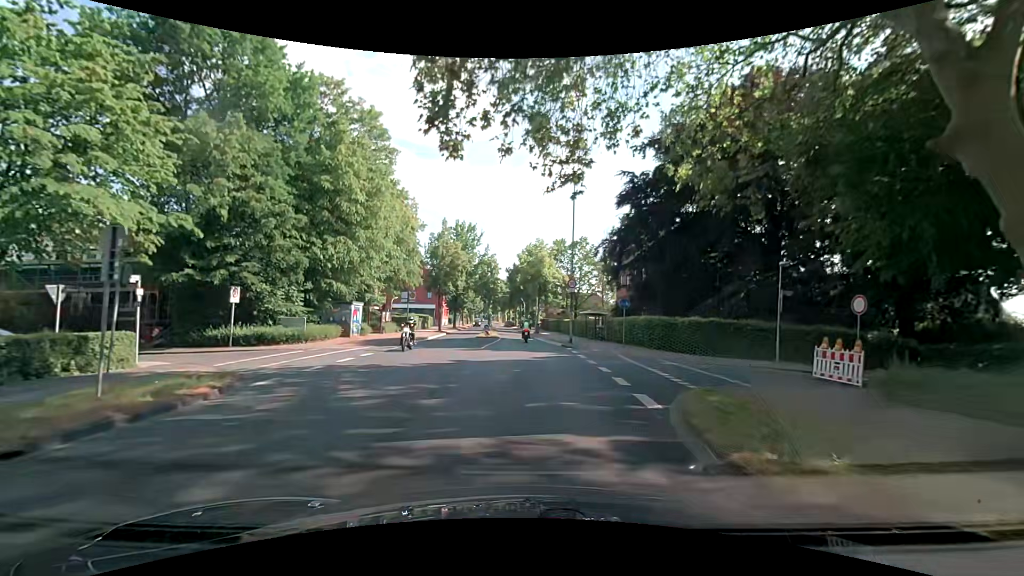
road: tertiary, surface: asphalt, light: Day
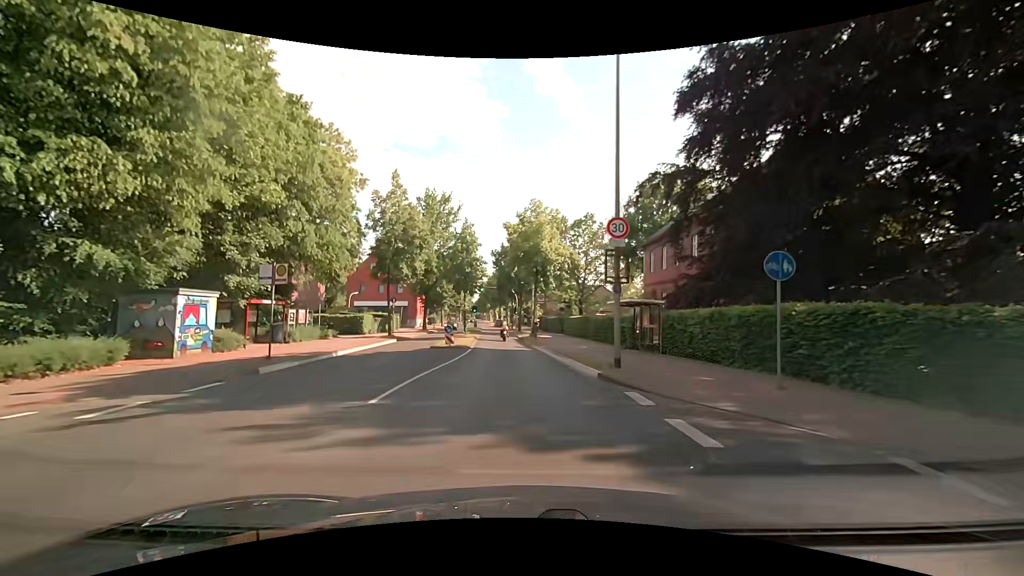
(+0.4, +18.1) m; +1°
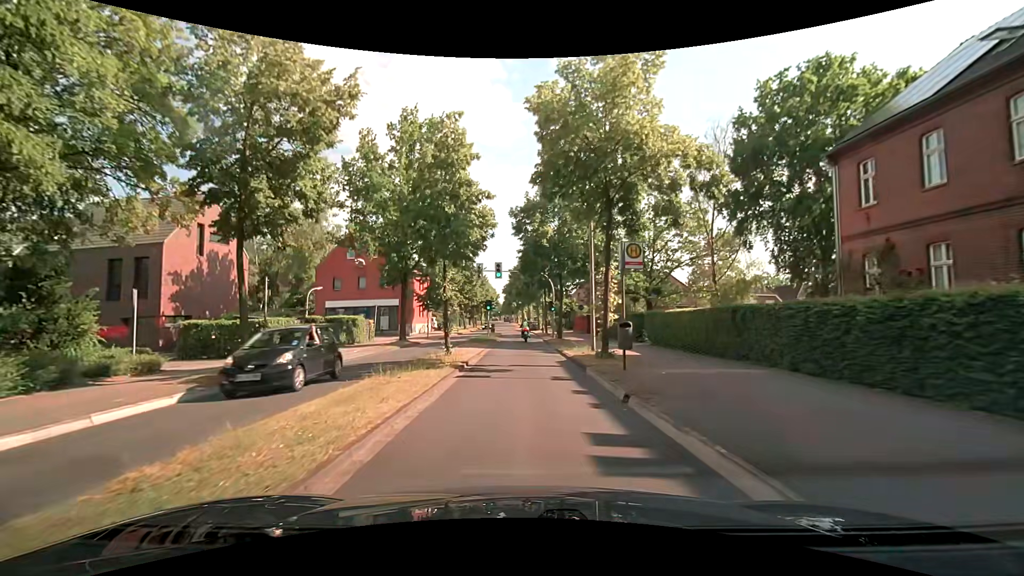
(-0.8, +23.4) m; -3°
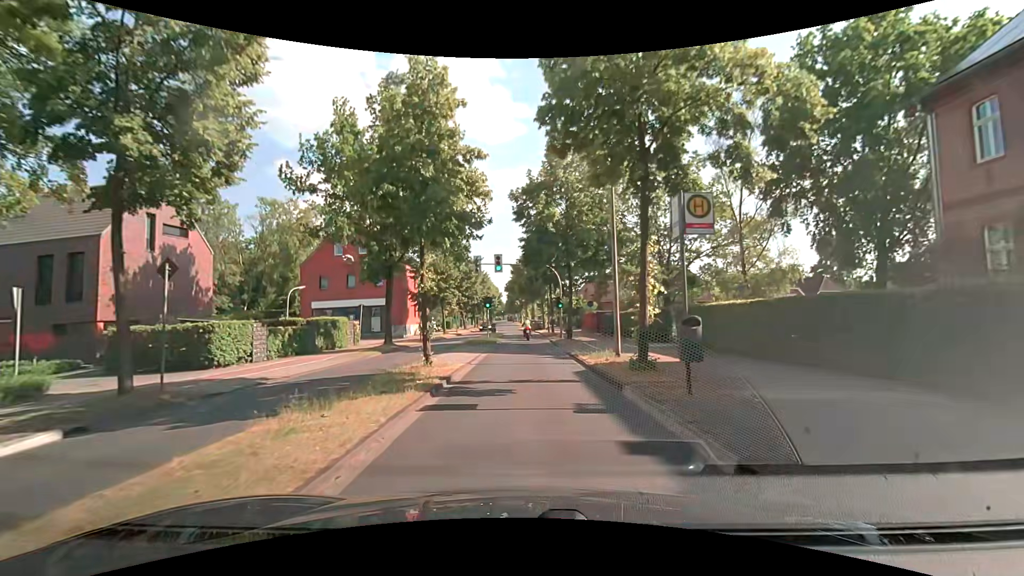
(0.0, +4.7) m; 0°
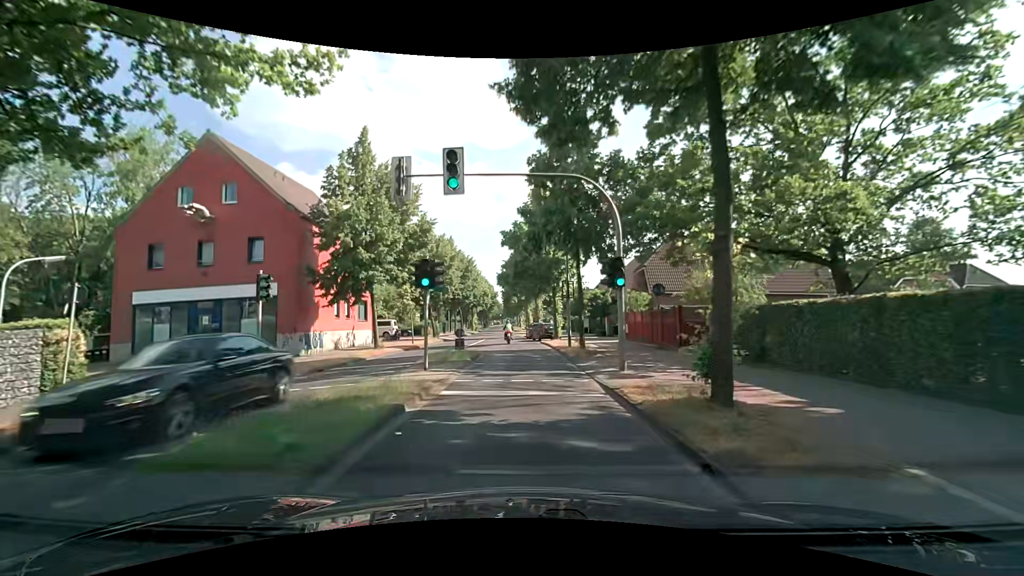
(-0.1, +23.9) m; 0°
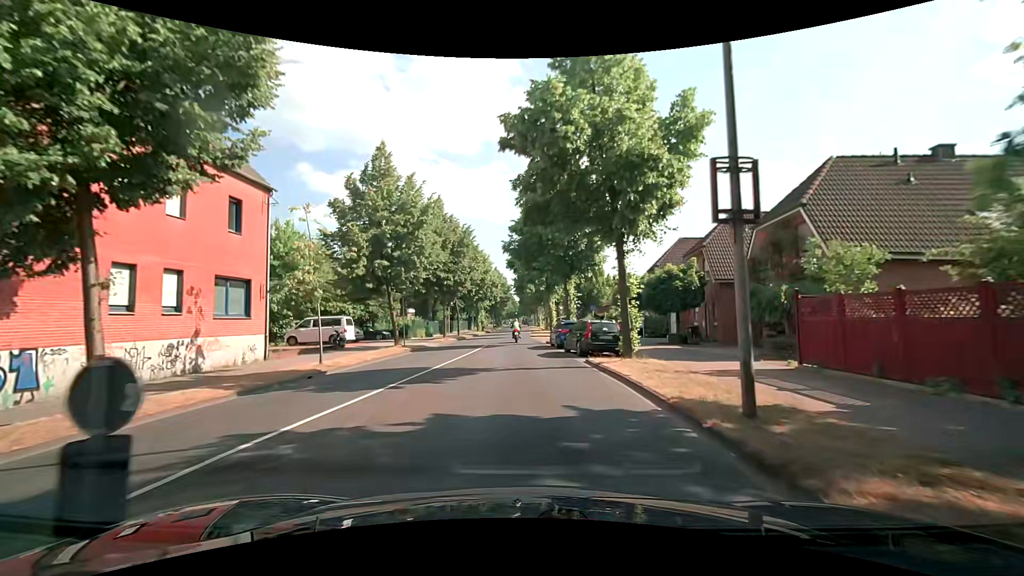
(-0.3, +19.6) m; -2°
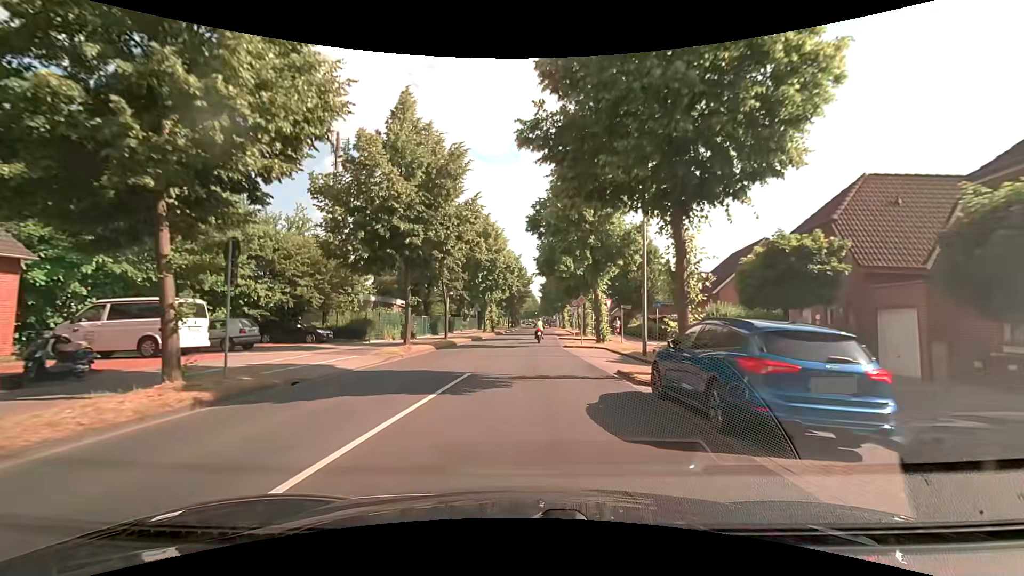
(-0.6, +19.7) m; -1°
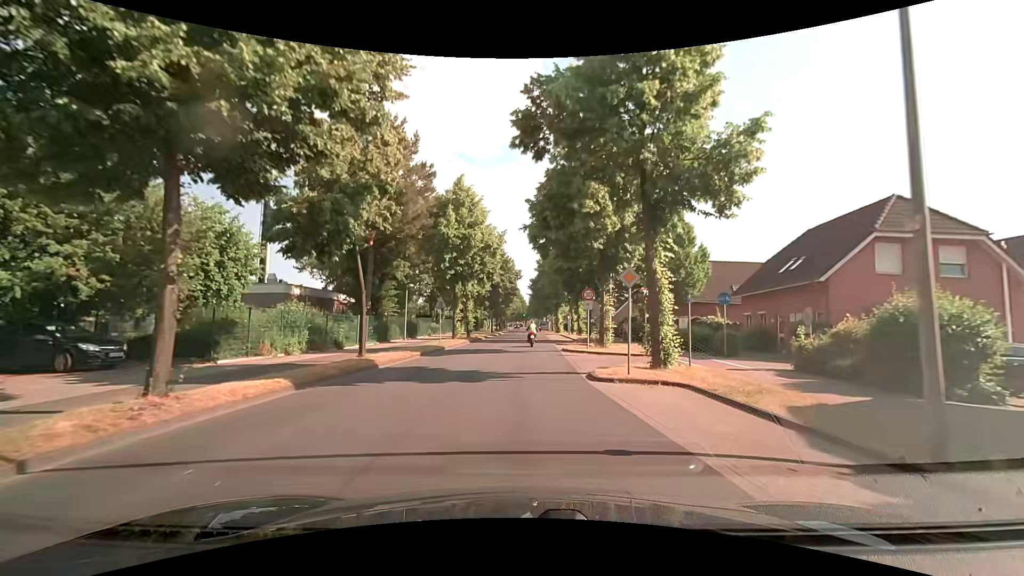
(-0.2, +14.7) m; -1°
(0, +10) (+1, +20) (+1, +30) (+1, +40) (+2, +50) (+2, +60) (+2, +70) (+3, +80) (+3, +90) (+3, +100) m
